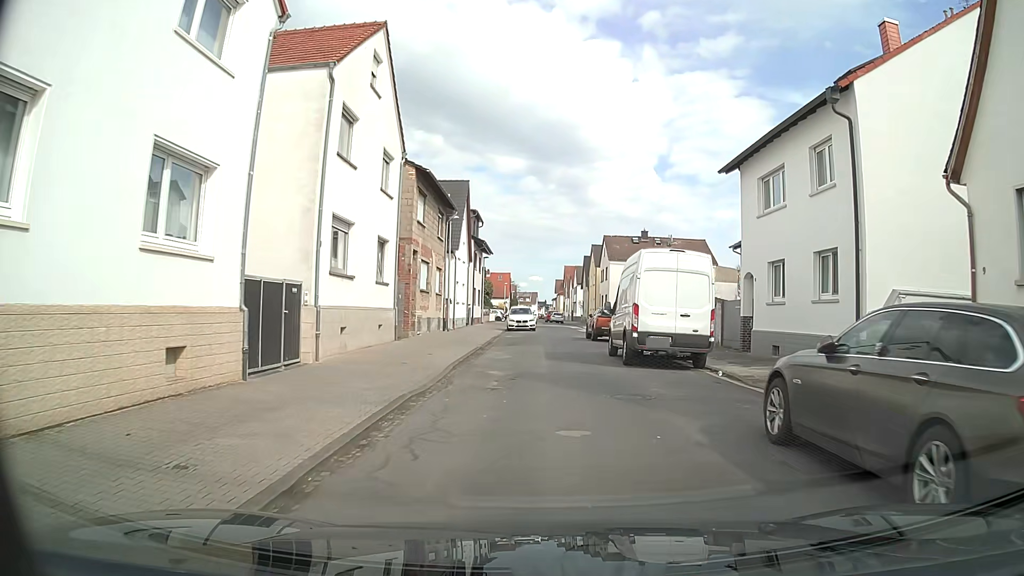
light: Day
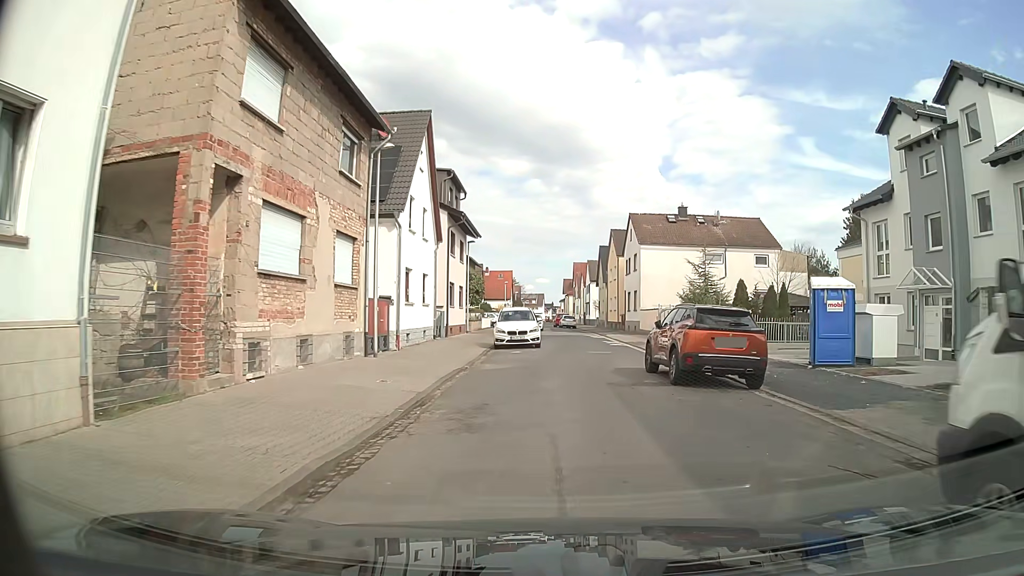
(-0.3, +17.2) m; -1°
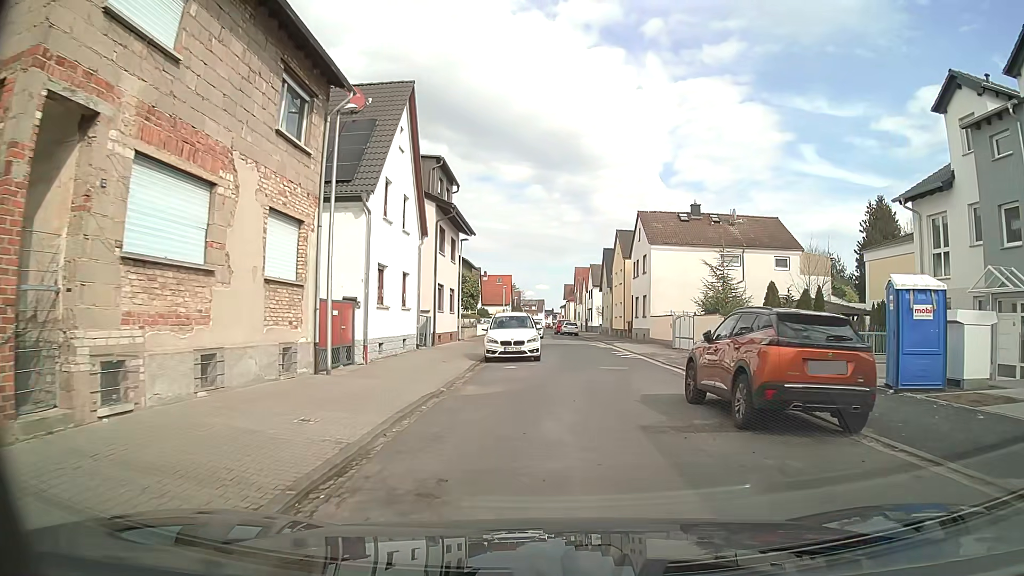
(0.0, +4.4) m; +1°
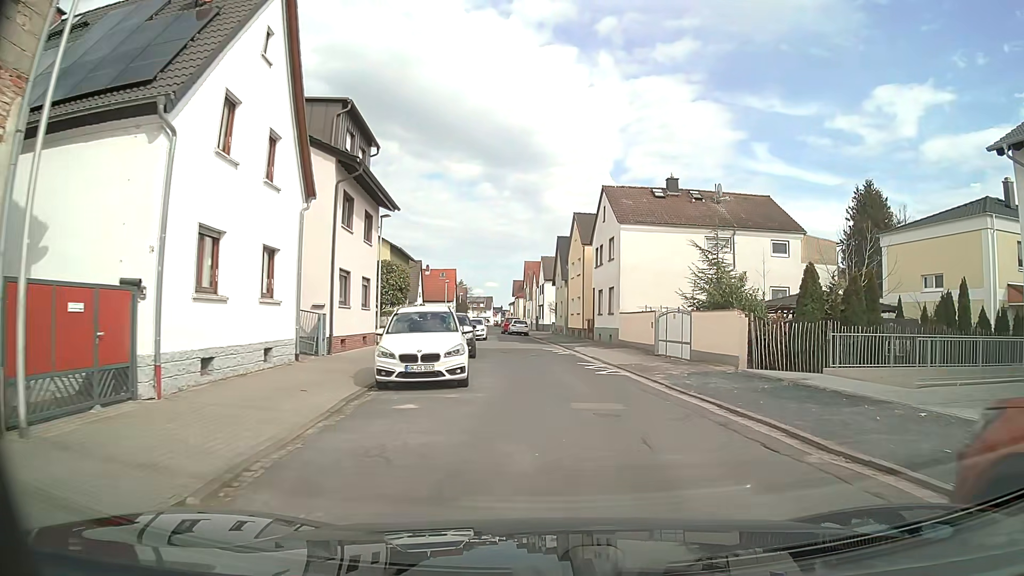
(+0.1, +8.8) m; +4°
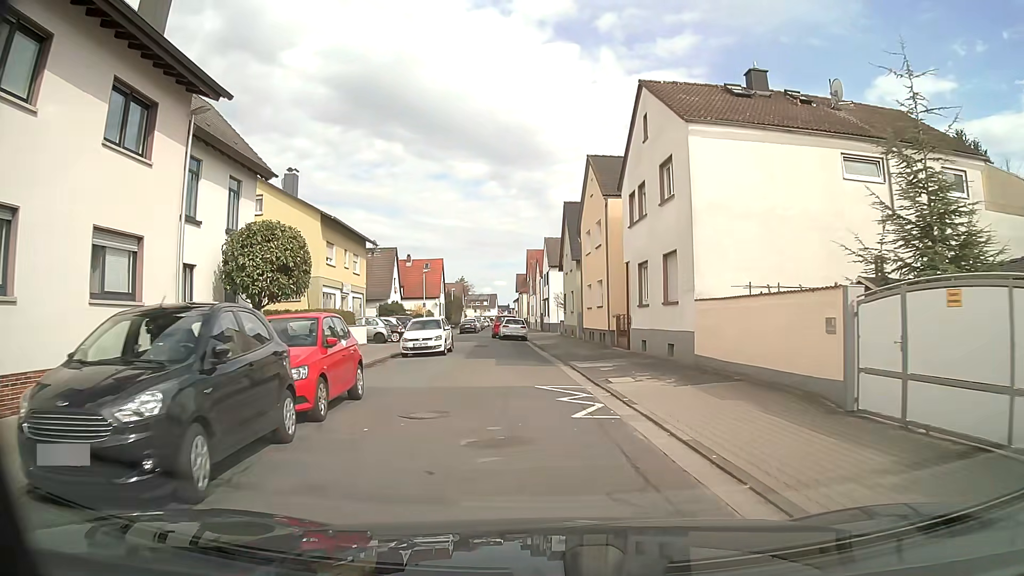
(+0.1, +18.0) m; -2°
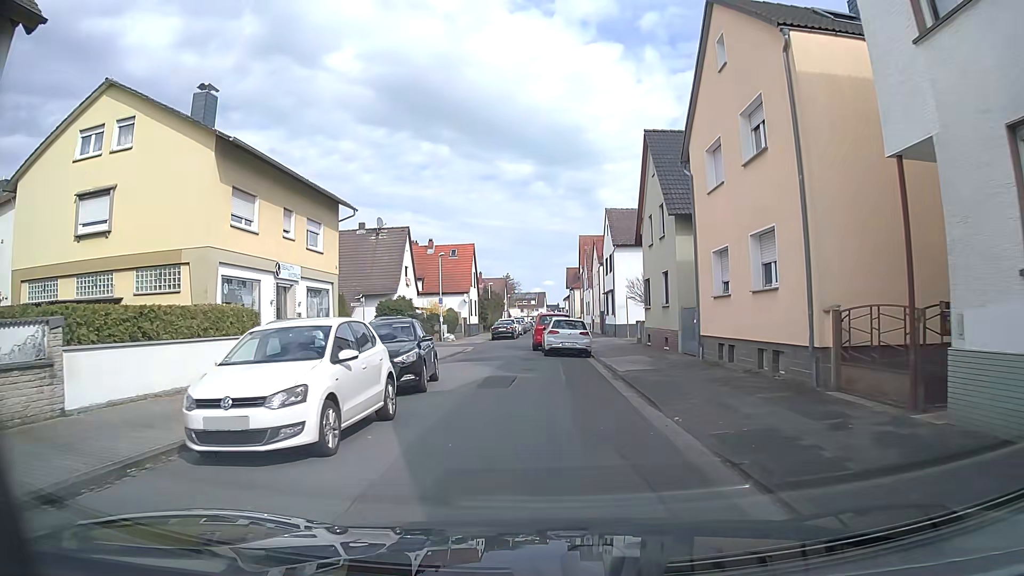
(-0.5, +18.3) m; -4°
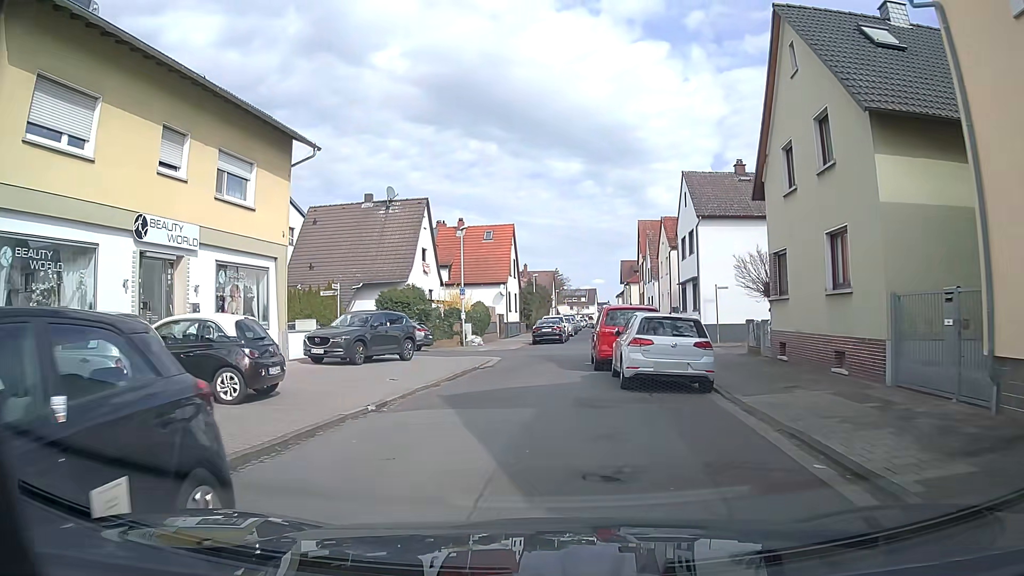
(-0.4, +12.4) m; -3°
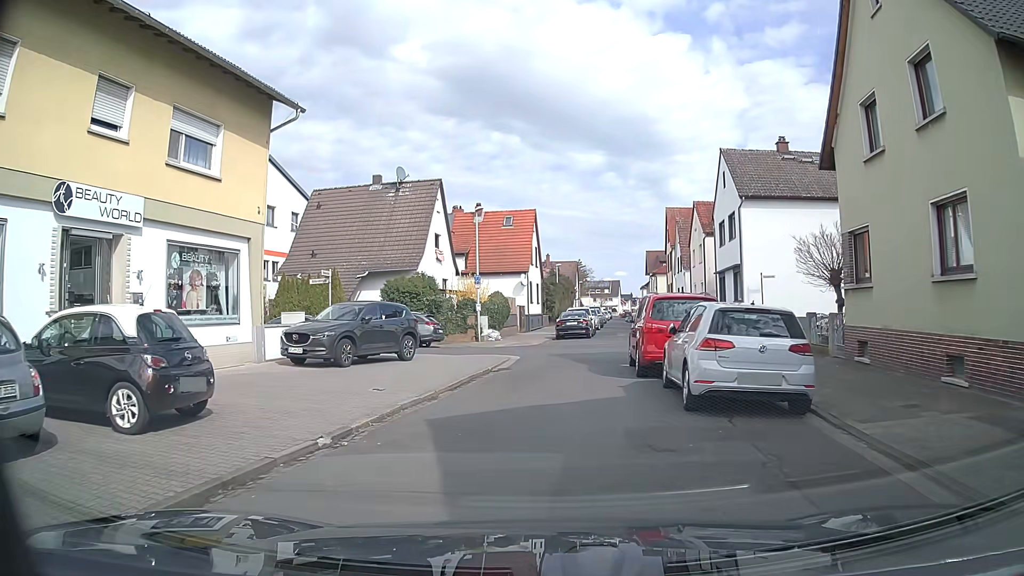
(-0.1, +3.6) m; -2°
